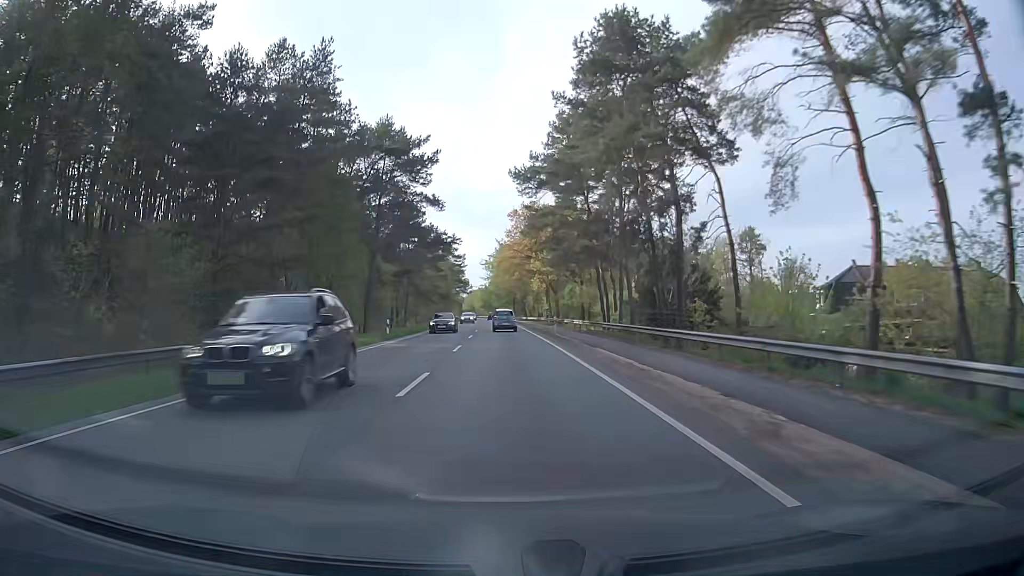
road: primary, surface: asphalt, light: Day
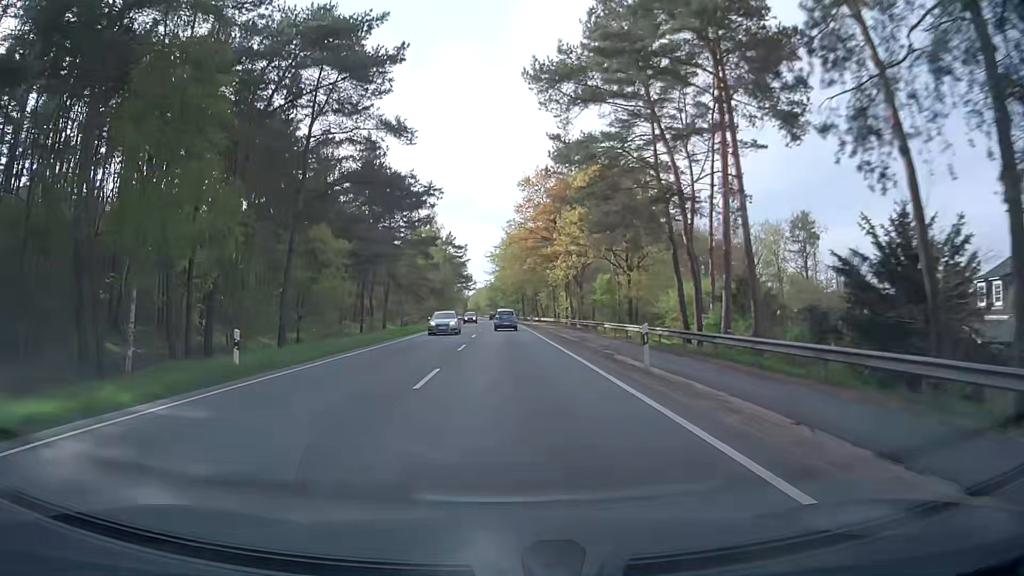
(-0.2, +23.1) m; -1°
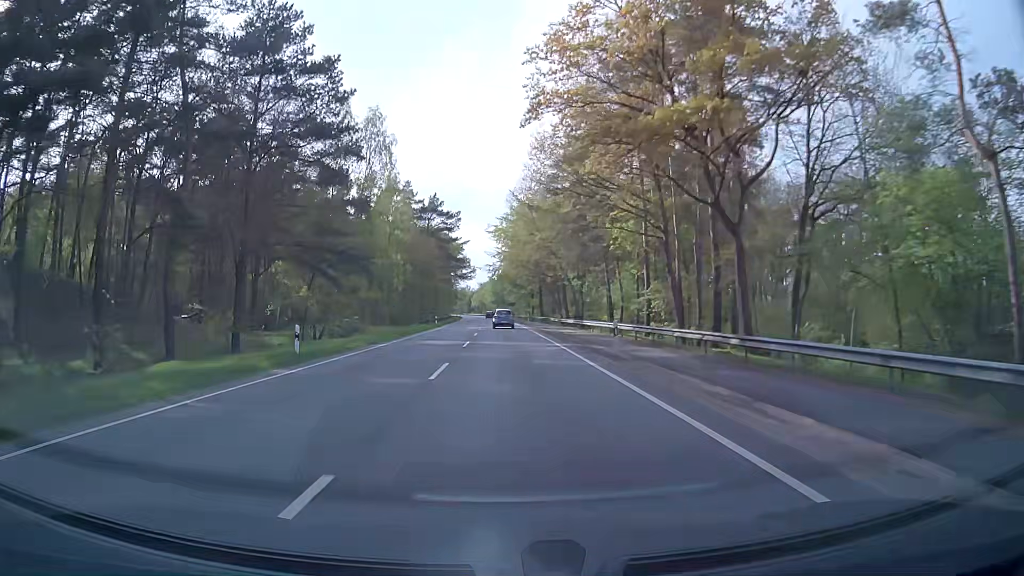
(-0.4, +46.8) m; 0°
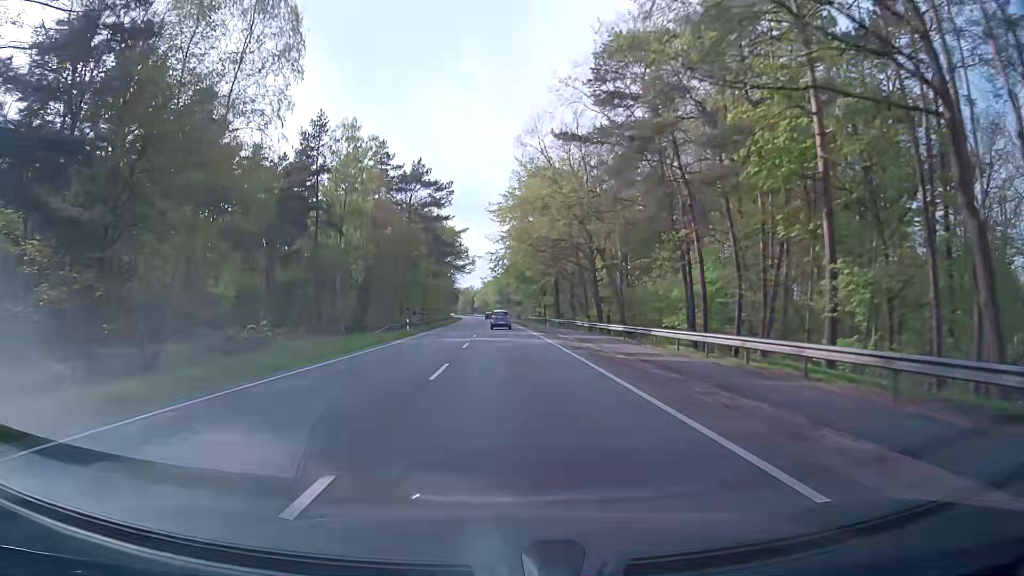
(-0.2, +24.3) m; 0°
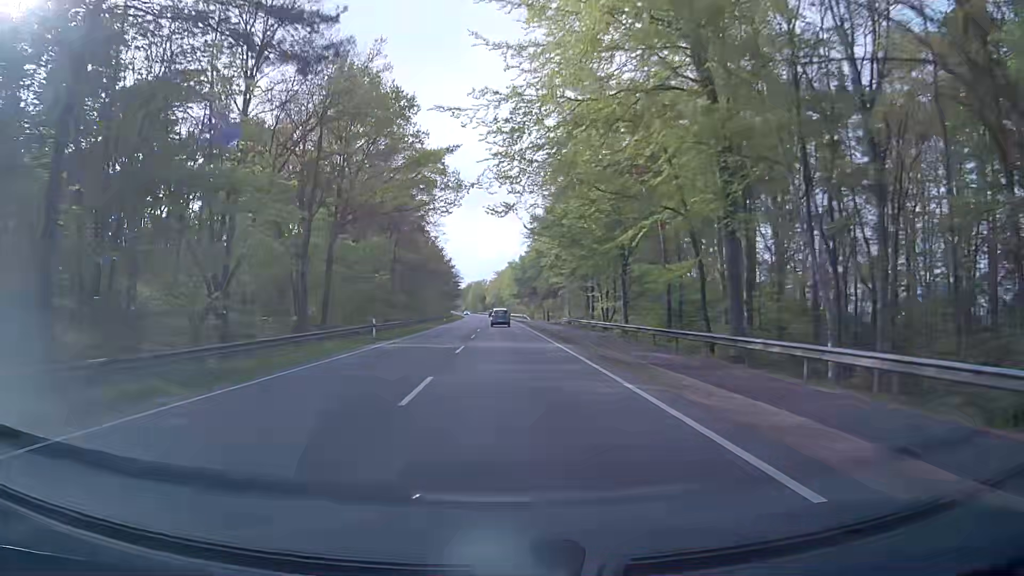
(-1.0, +64.4) m; -2°
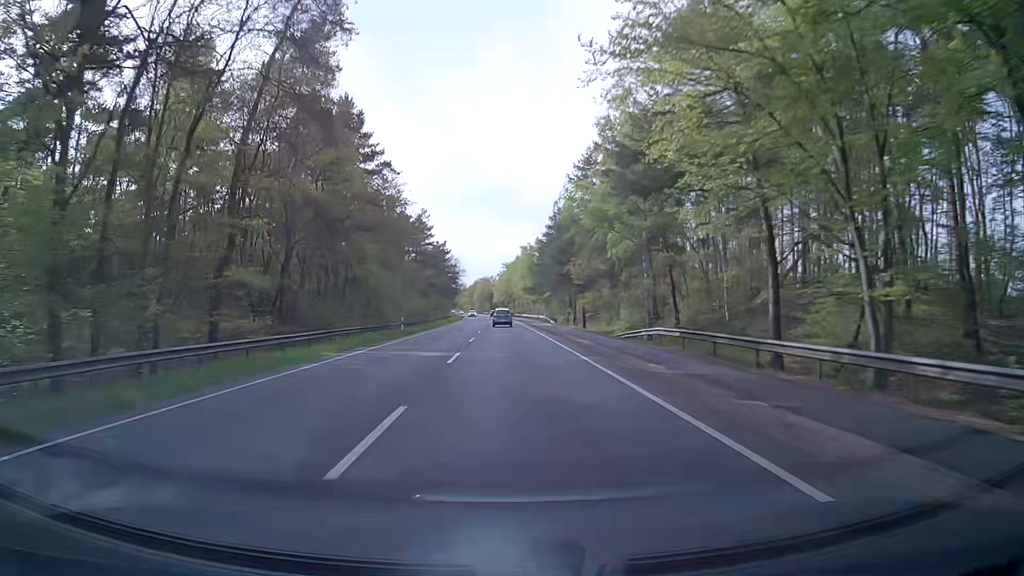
(-0.3, +40.7) m; -1°
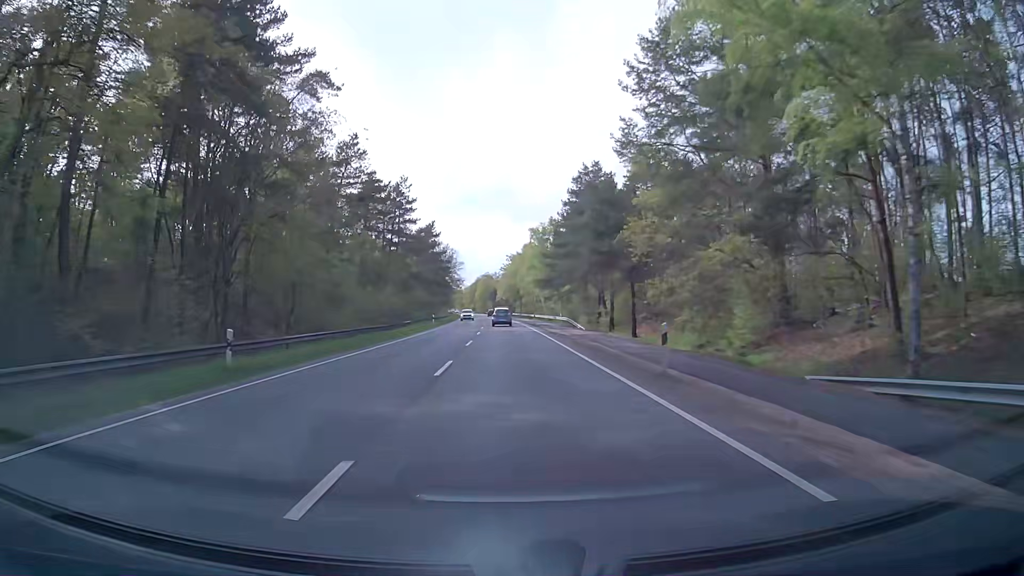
(-0.1, +27.7) m; 0°
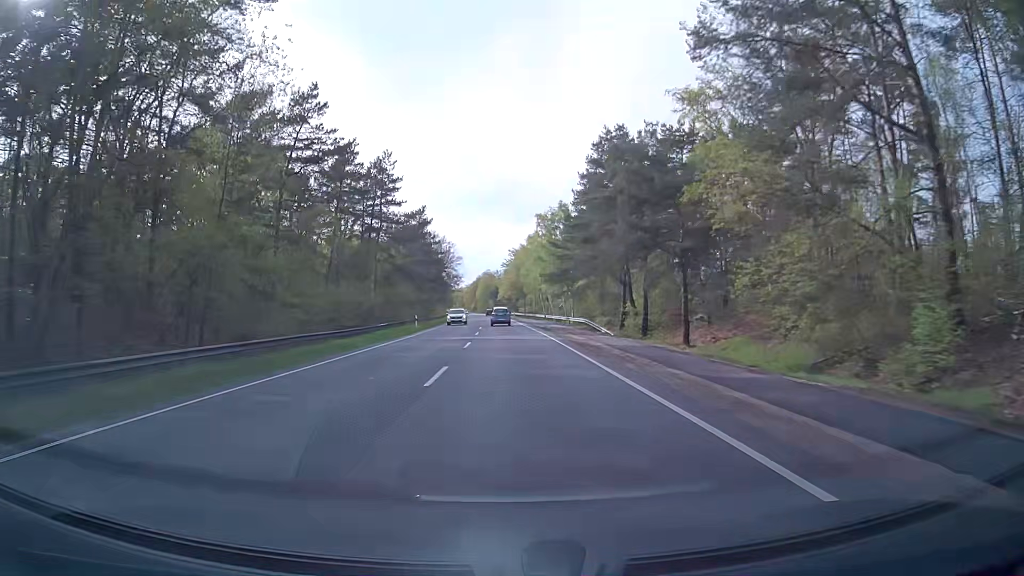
(-0.2, +14.0) m; -1°
(0, +10) (0, +20) (0, +30) (0, +40) (0, +50) (0, +60) (-1, +70) (-1, +80) (-1, +90) (-1, +100) m
